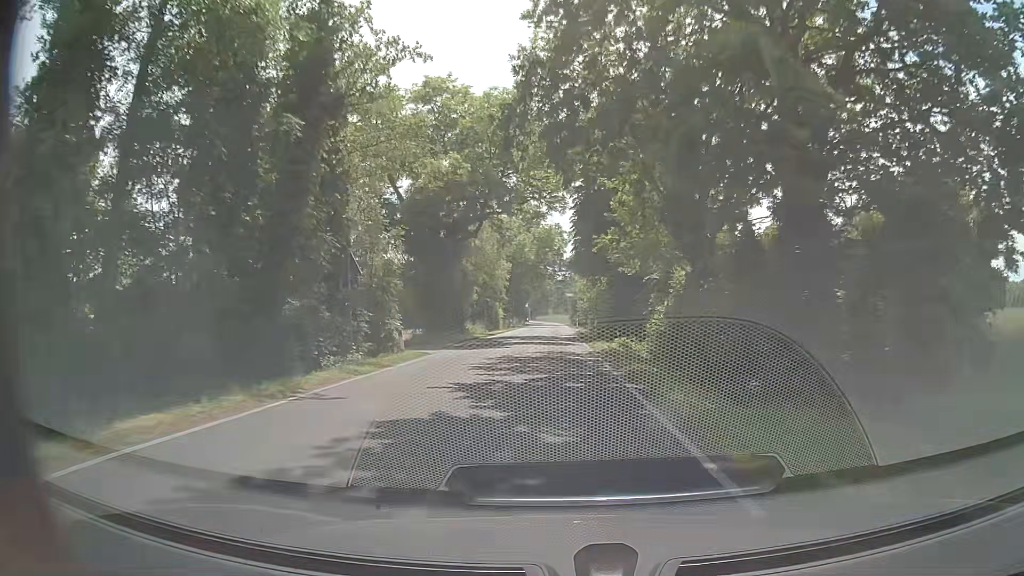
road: secondary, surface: asphalt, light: Day
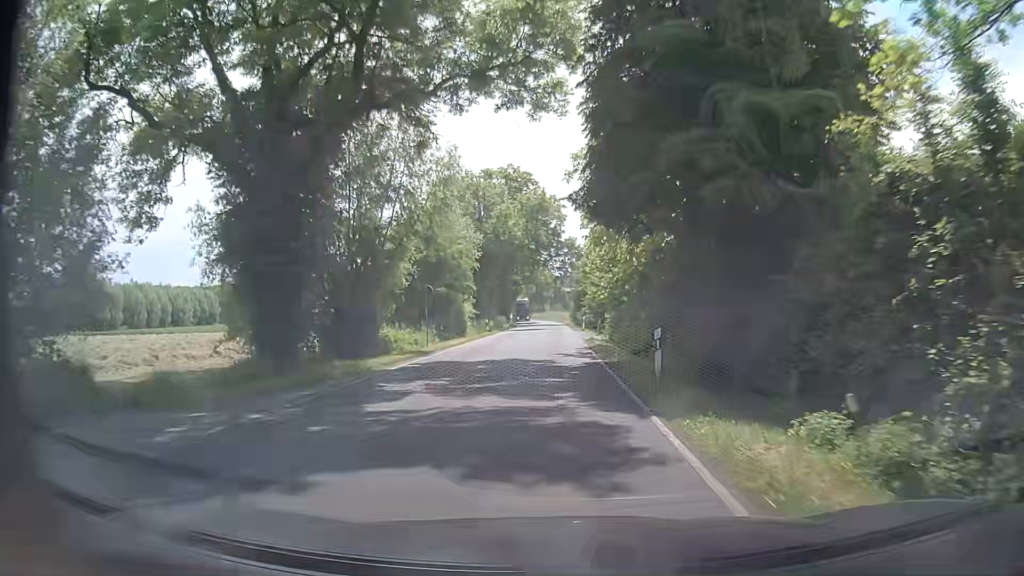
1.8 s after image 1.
(+0.2, +23.8) m; 0°
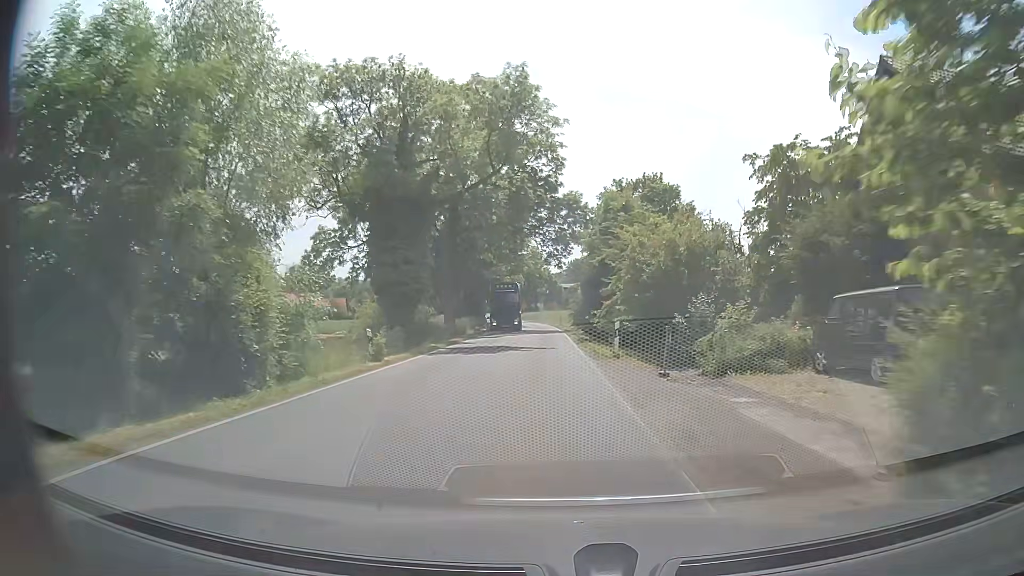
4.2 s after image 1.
(+0.3, +31.9) m; 0°
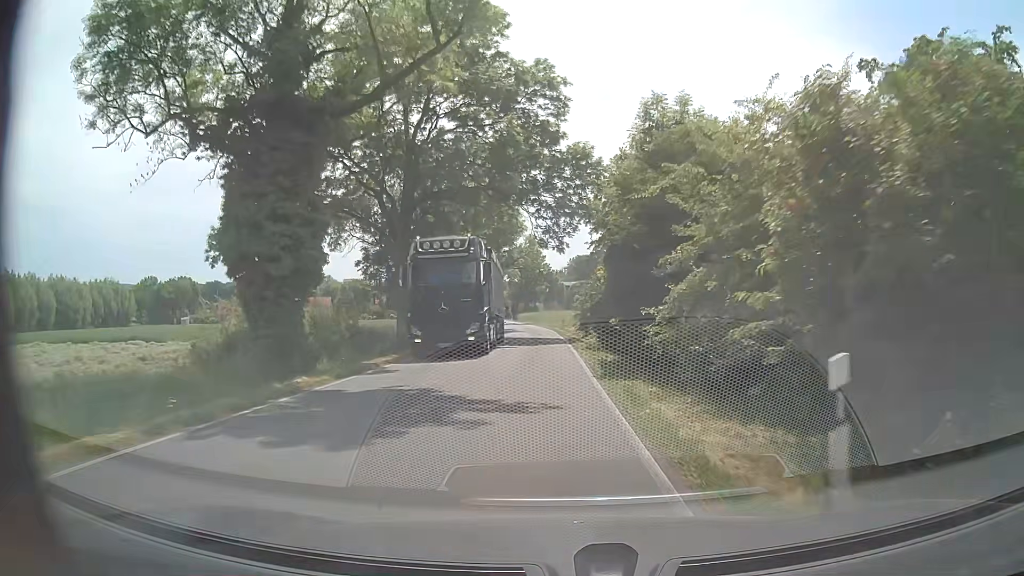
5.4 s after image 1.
(+0.1, +15.9) m; 0°
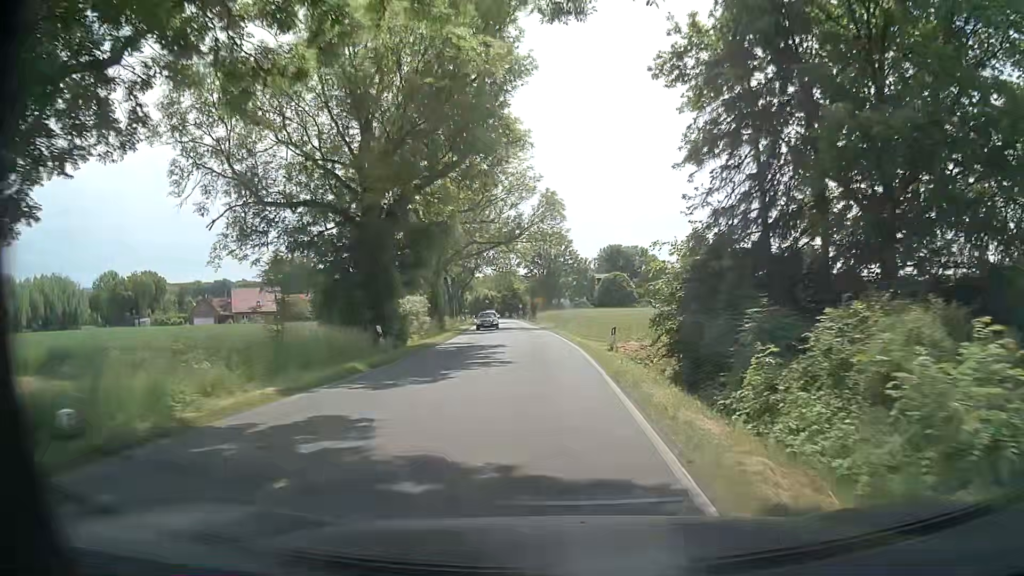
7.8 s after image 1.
(-0.5, +31.8) m; -2°
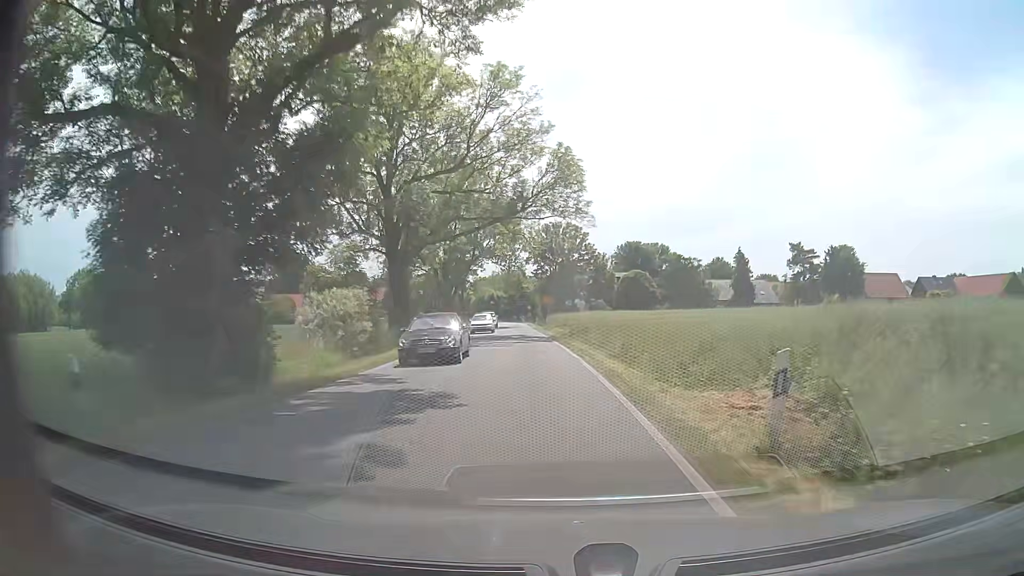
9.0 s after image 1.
(-0.1, +15.8) m; -1°
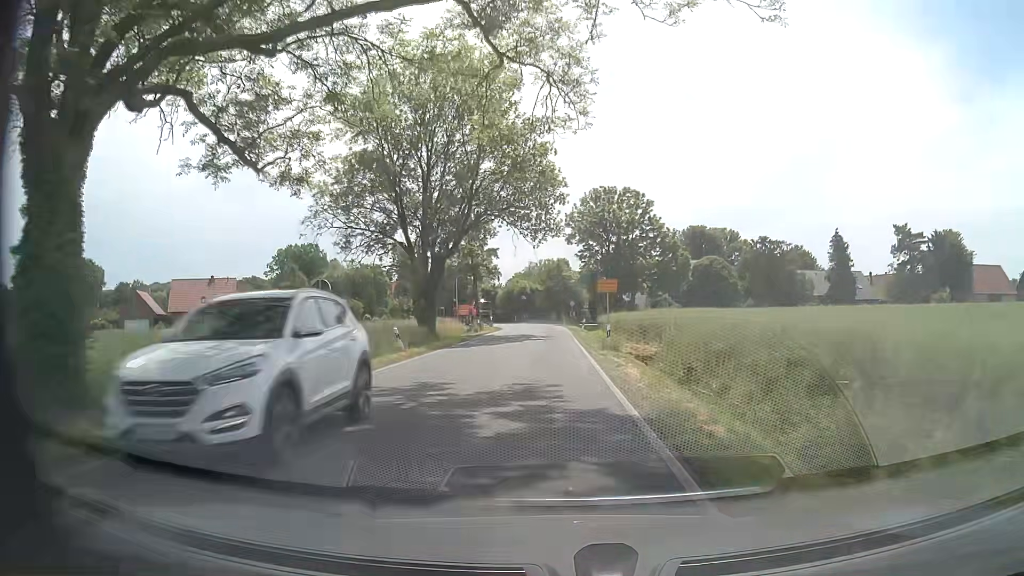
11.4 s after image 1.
(-1.0, +31.6) m; -4°
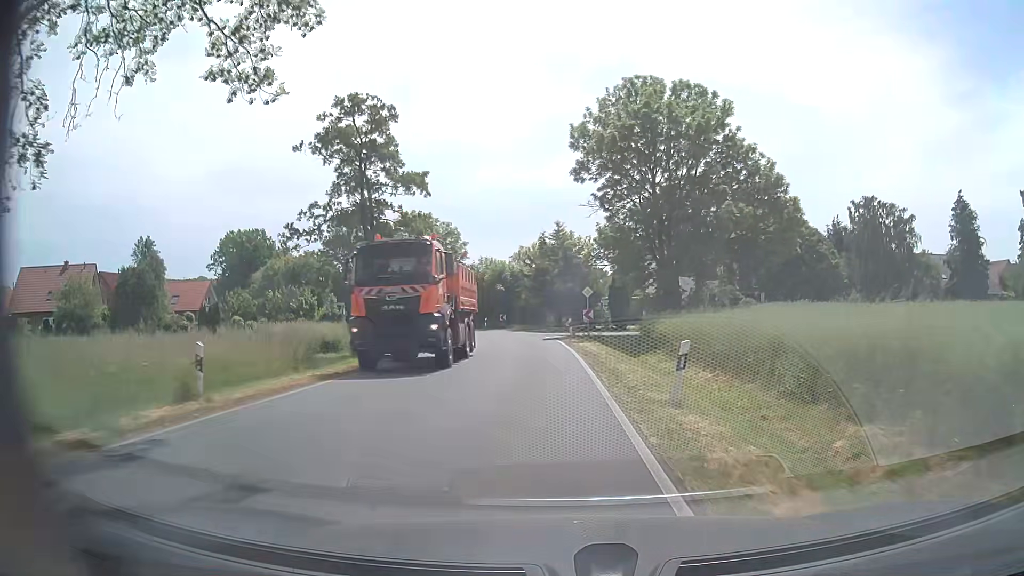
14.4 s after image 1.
(0.0, +39.6) m; 0°
(0, +10) (0, +20) (0, +30) (-2, +40) (-4, +50) (-8, +59) (-13, +68) (-18, +76) (-25, +84) (-31, +91) m
